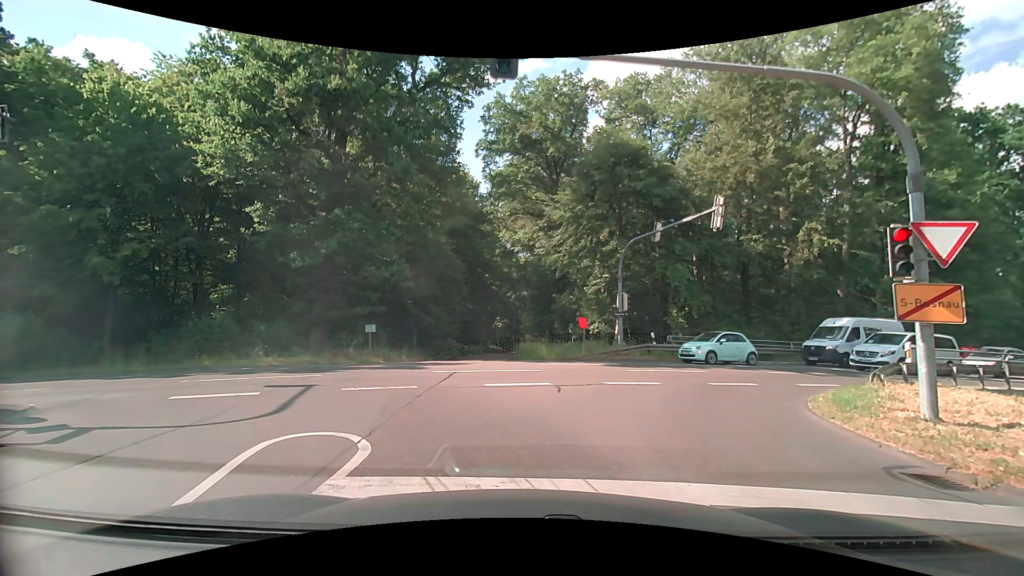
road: tertiary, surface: asphalt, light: Day
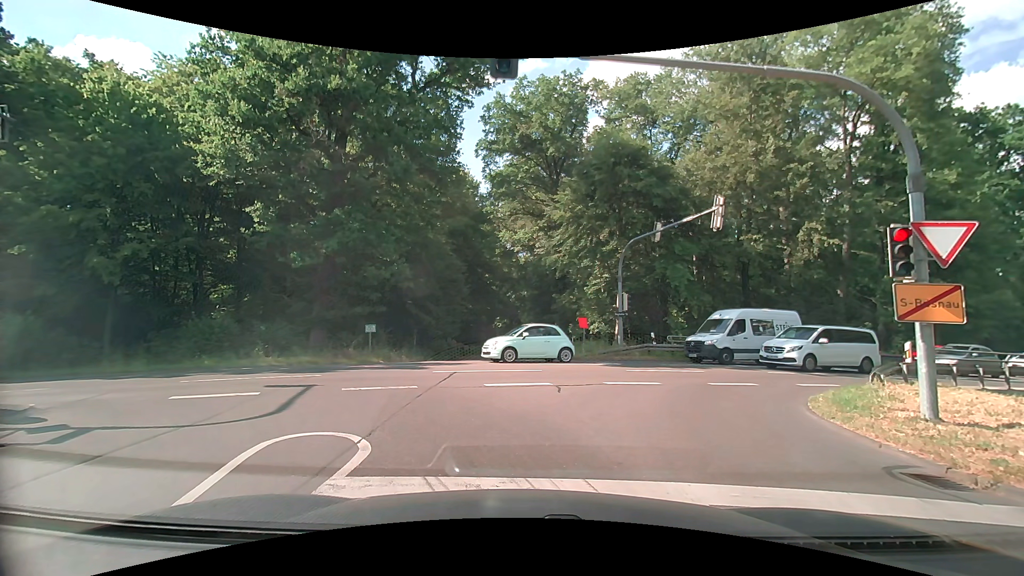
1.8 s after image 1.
(0.0, 0.0) m; 0°
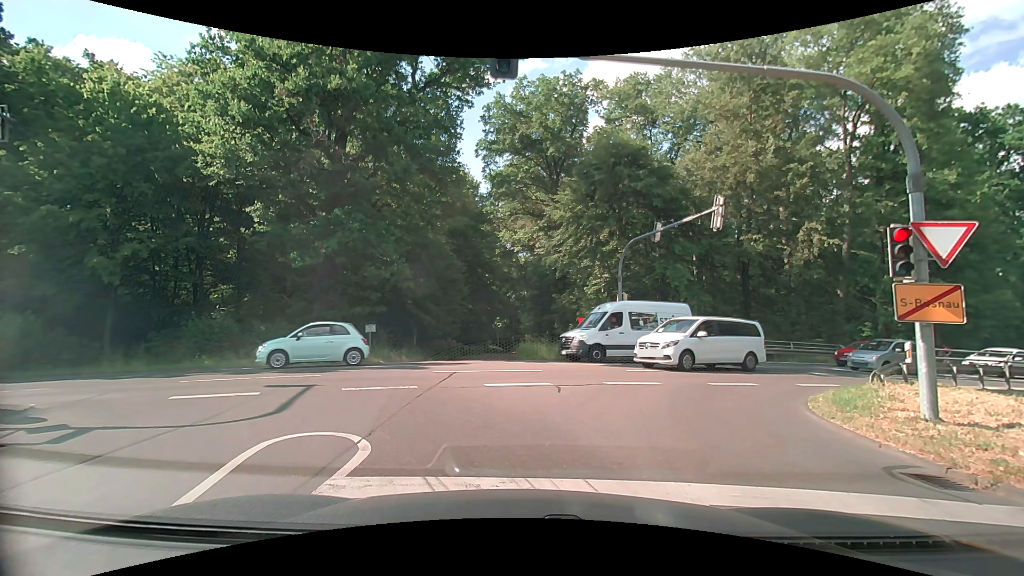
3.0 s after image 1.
(0.0, 0.0) m; 0°
(-2, +10) (-9, +16) (-19, +14) (-29, +11) (-38, +7) (-47, +4) (-56, 0) (-66, -4) (-75, -7) (-84, -11) m
